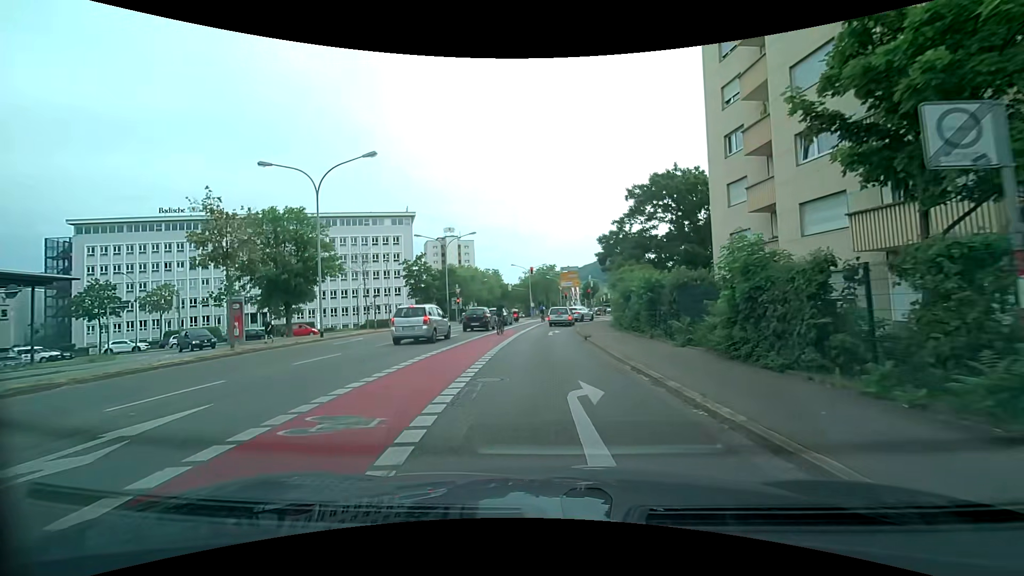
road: secondary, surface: asphalt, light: Day
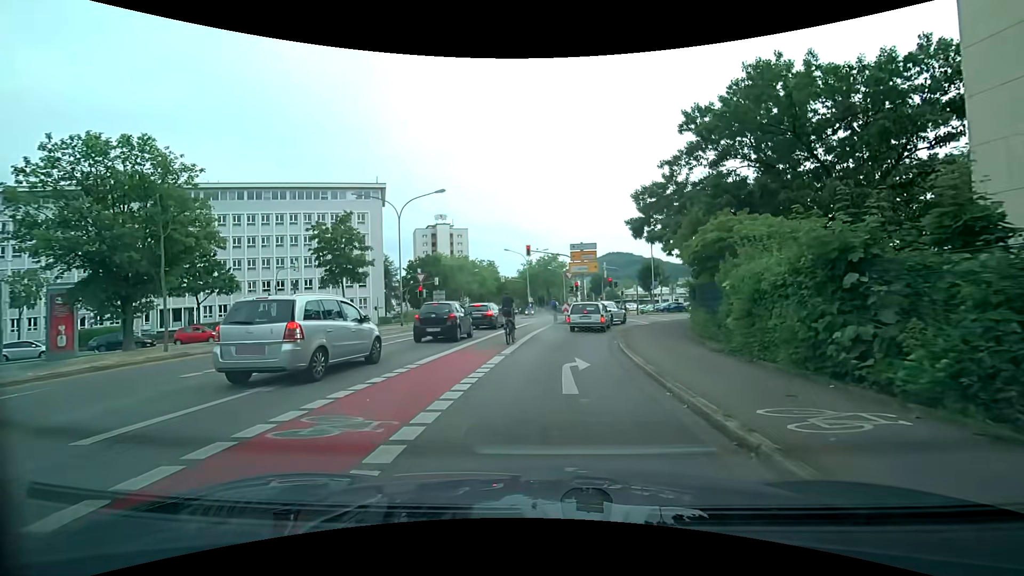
(-0.4, +17.5) m; -1°
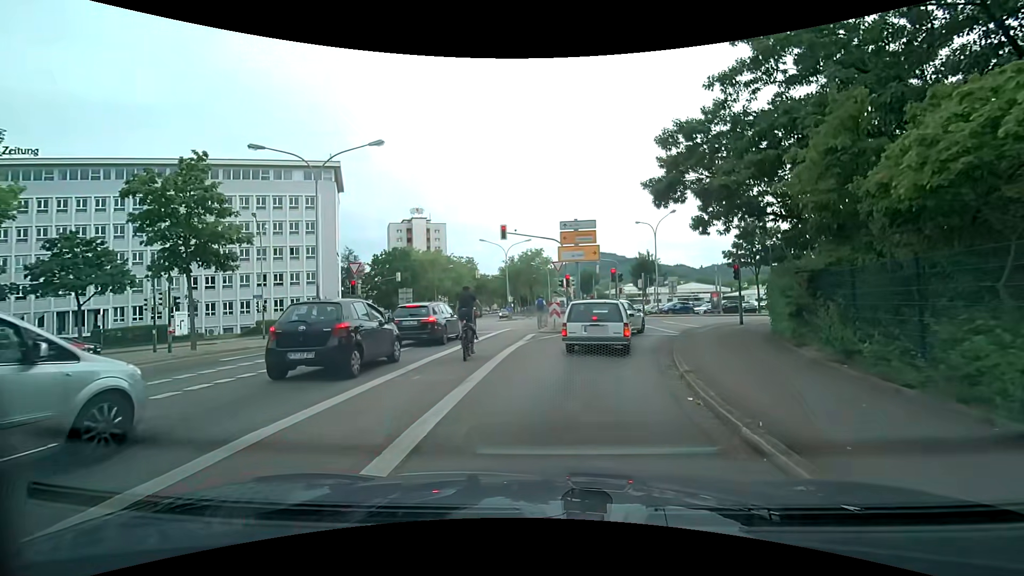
(+0.1, +10.3) m; +3°
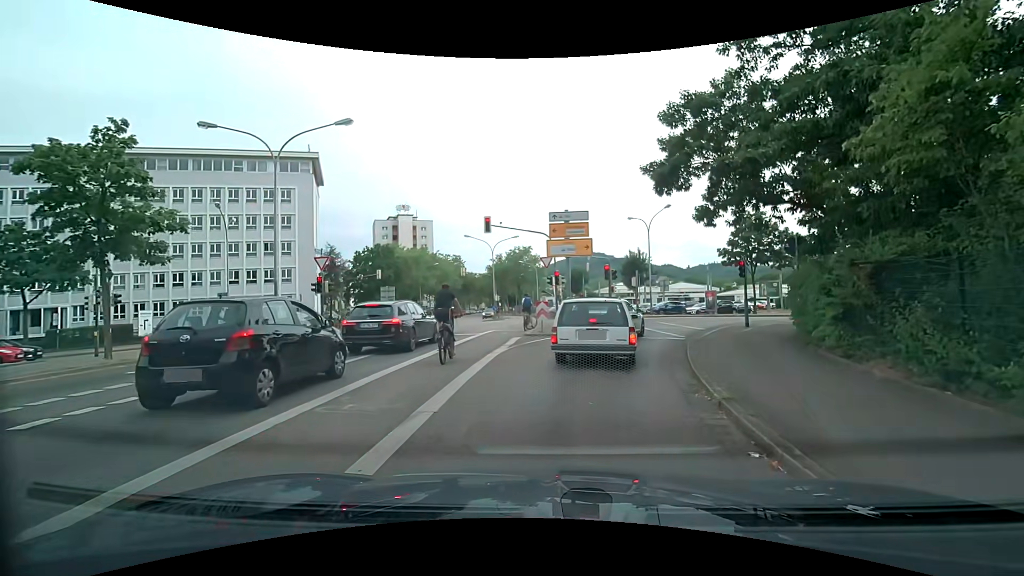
(0.0, +2.5) m; +1°
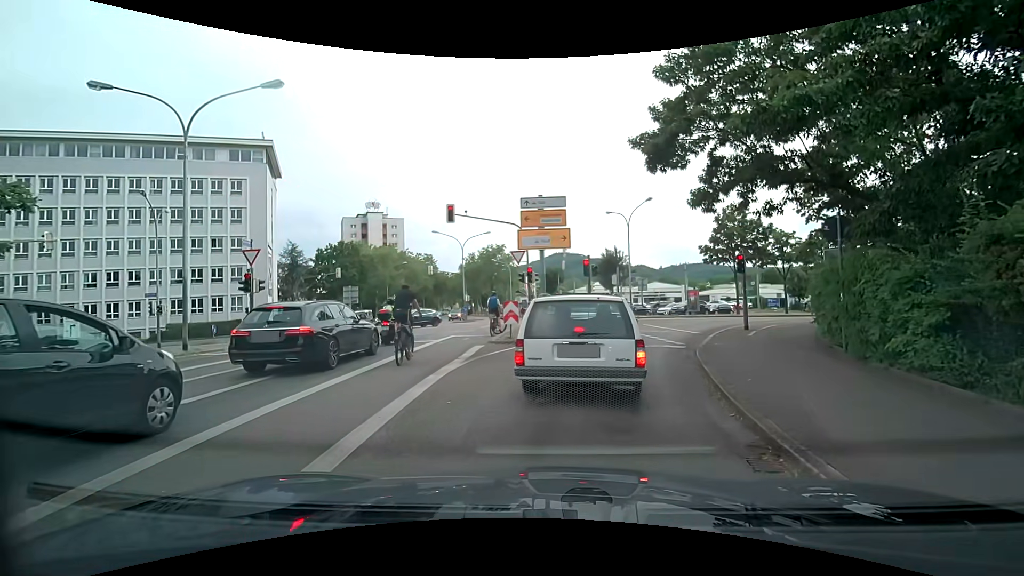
(+0.1, +3.4) m; +3°
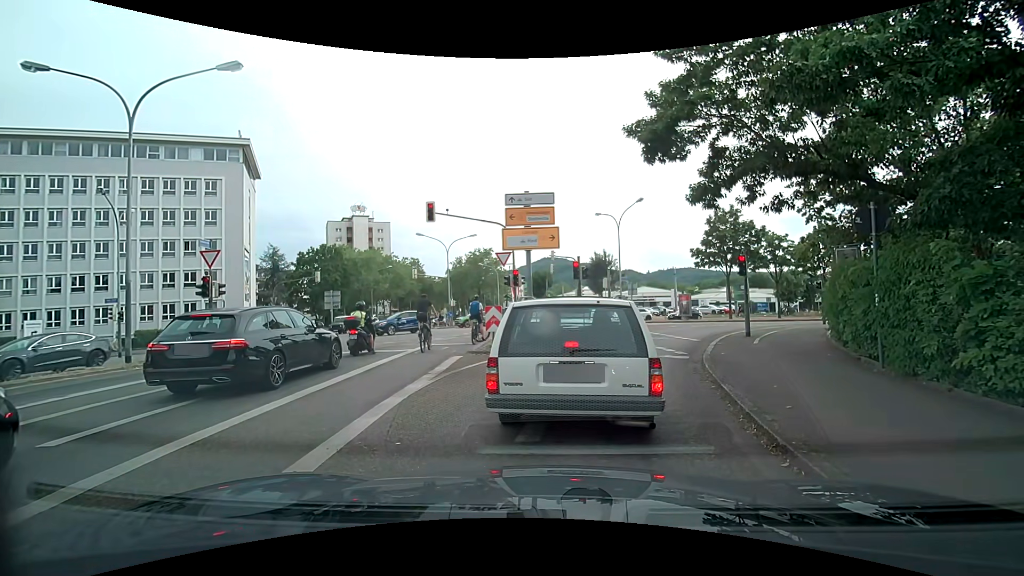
(0.0, +1.6) m; +1°
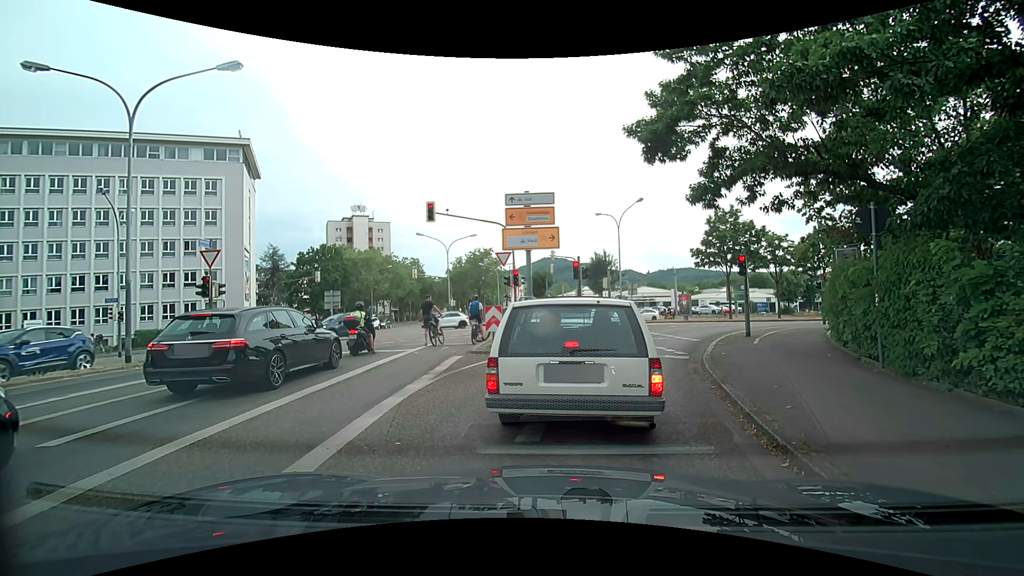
(0.0, 0.0) m; 0°
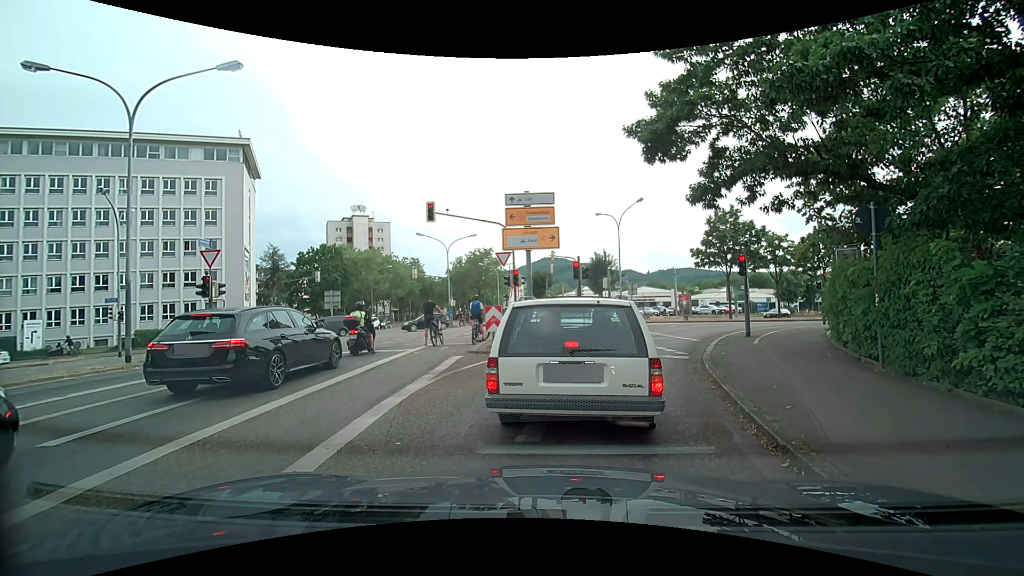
(0.0, 0.0) m; 0°
